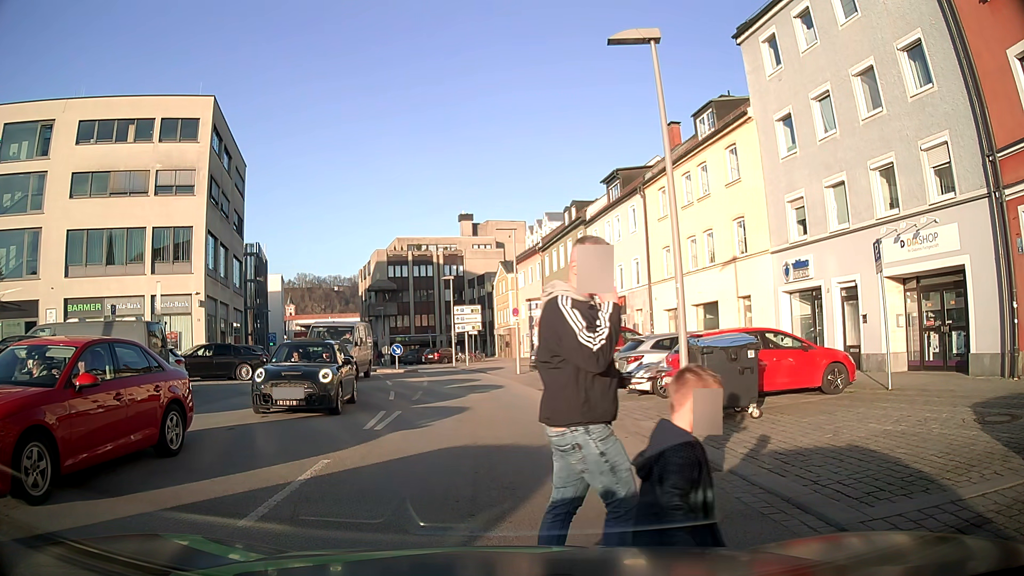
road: tertiary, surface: asphalt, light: Day
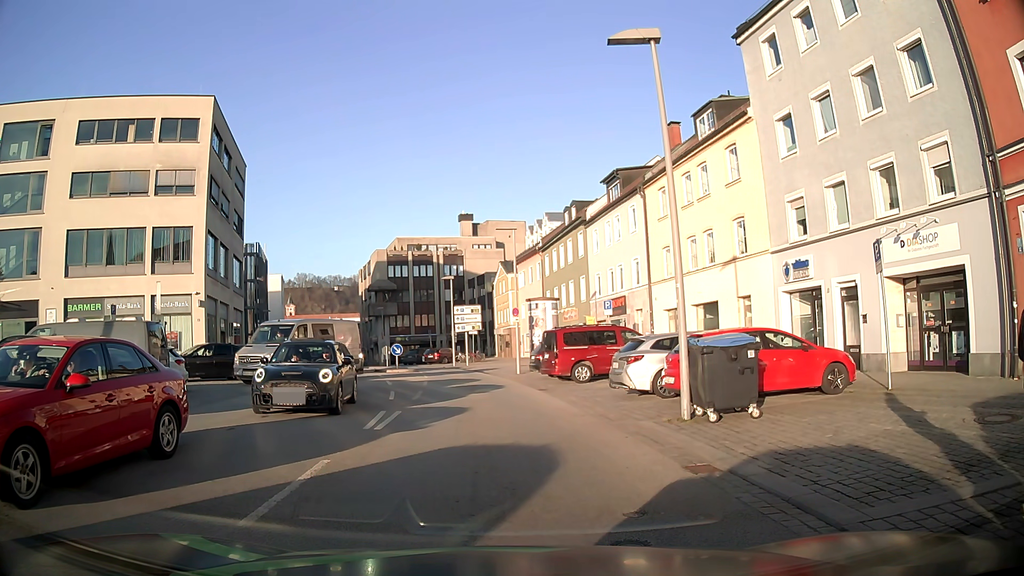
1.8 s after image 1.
(0.0, 0.0) m; 0°
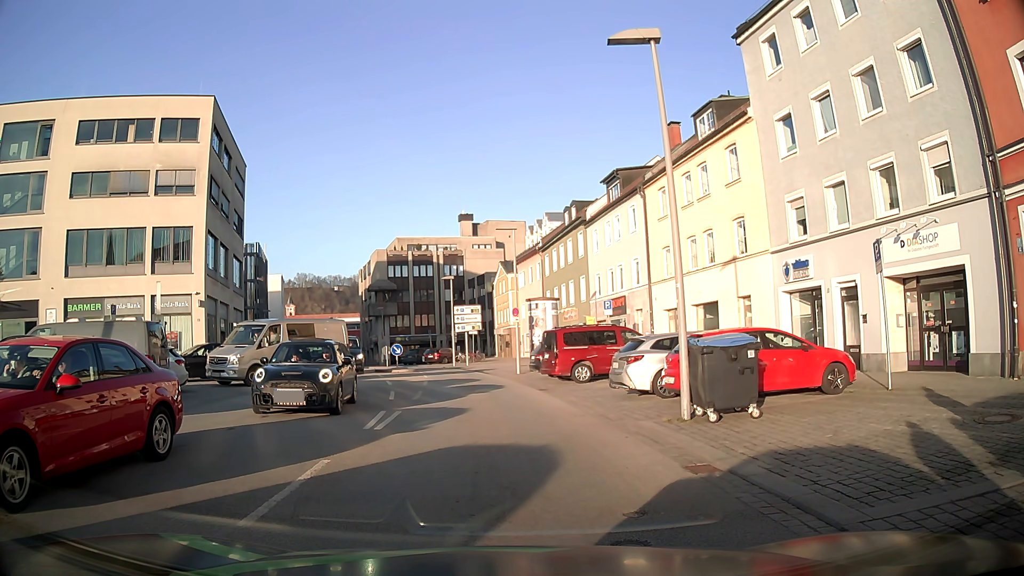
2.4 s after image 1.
(0.0, 0.0) m; 0°
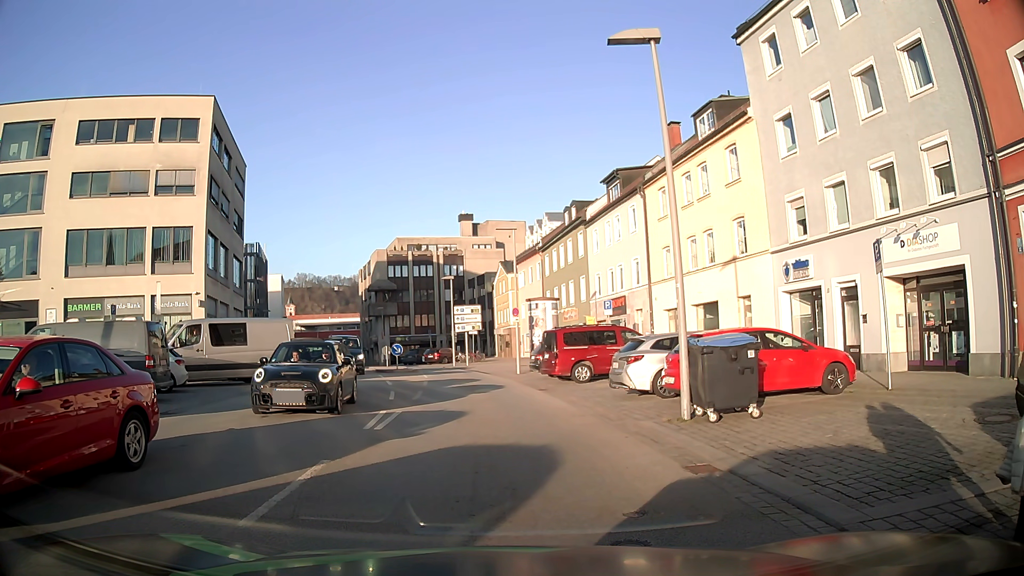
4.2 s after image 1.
(0.0, 0.0) m; 0°
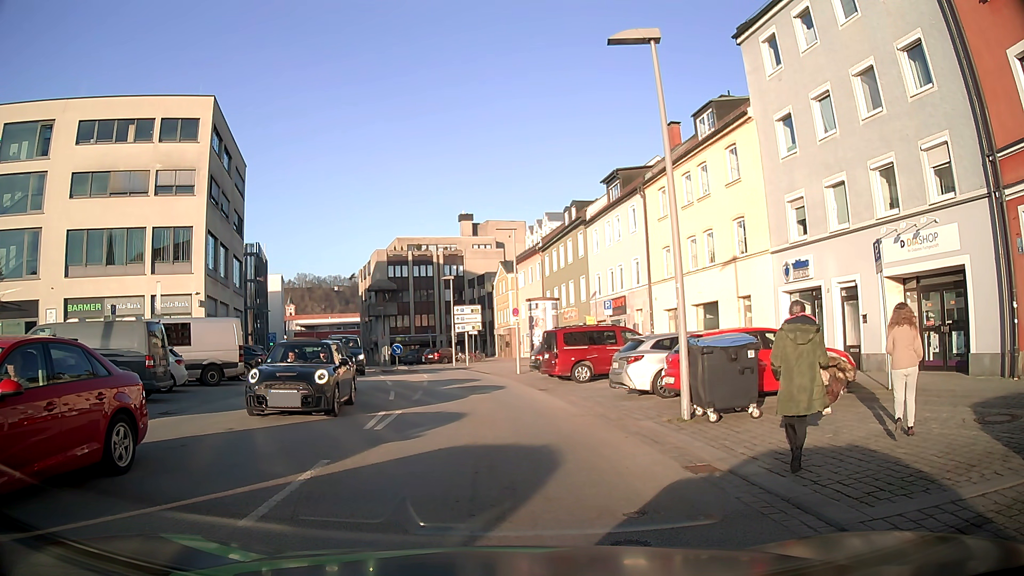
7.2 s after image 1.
(0.0, 0.0) m; 0°
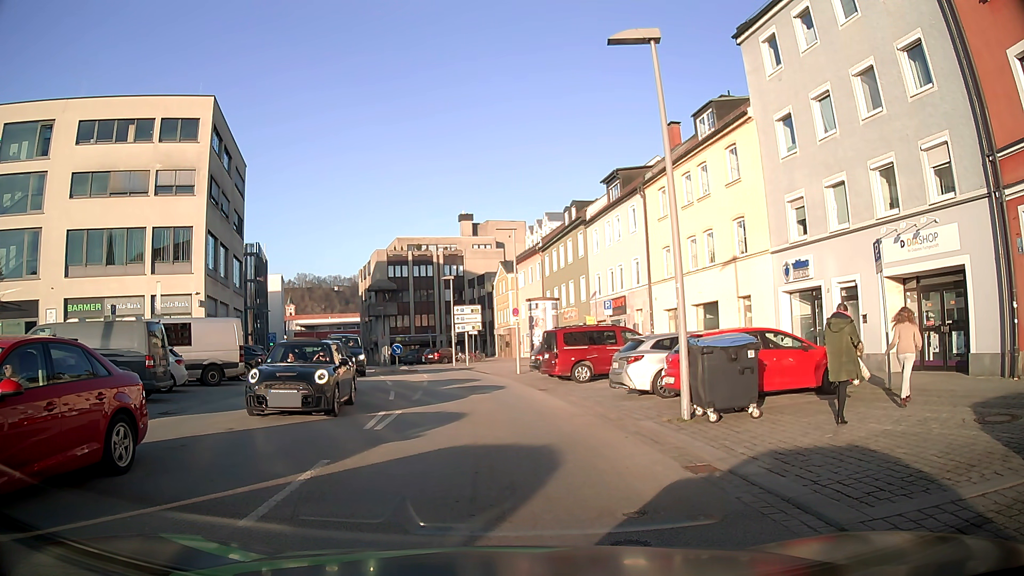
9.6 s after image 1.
(0.0, 0.0) m; 0°
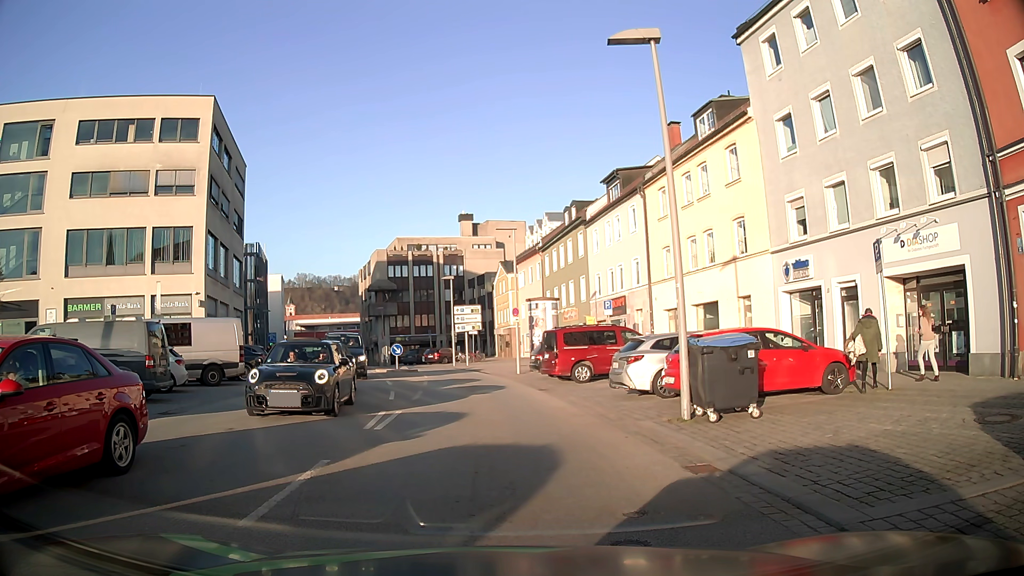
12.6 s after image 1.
(0.0, 0.0) m; 0°
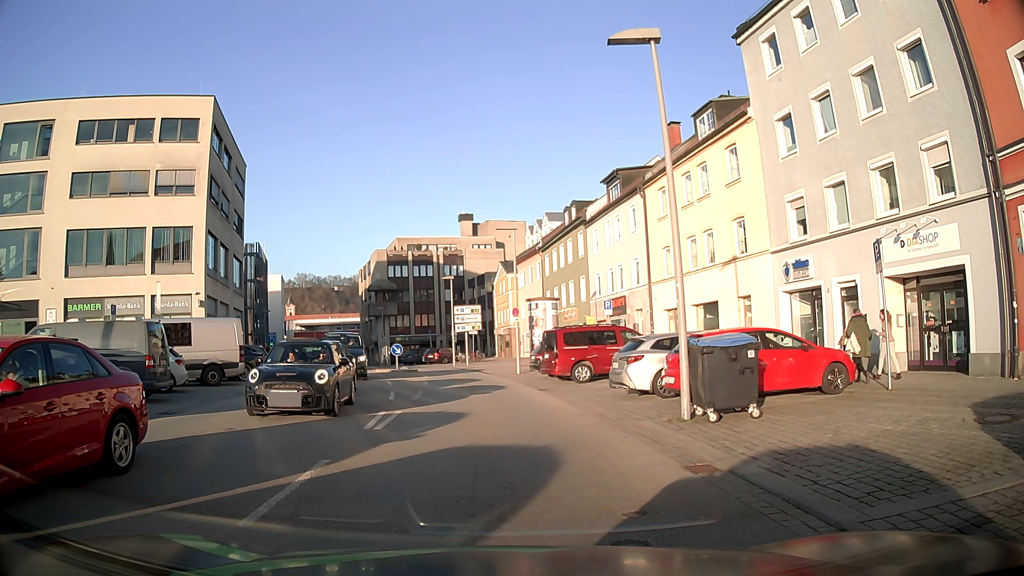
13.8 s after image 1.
(0.0, 0.0) m; 0°
